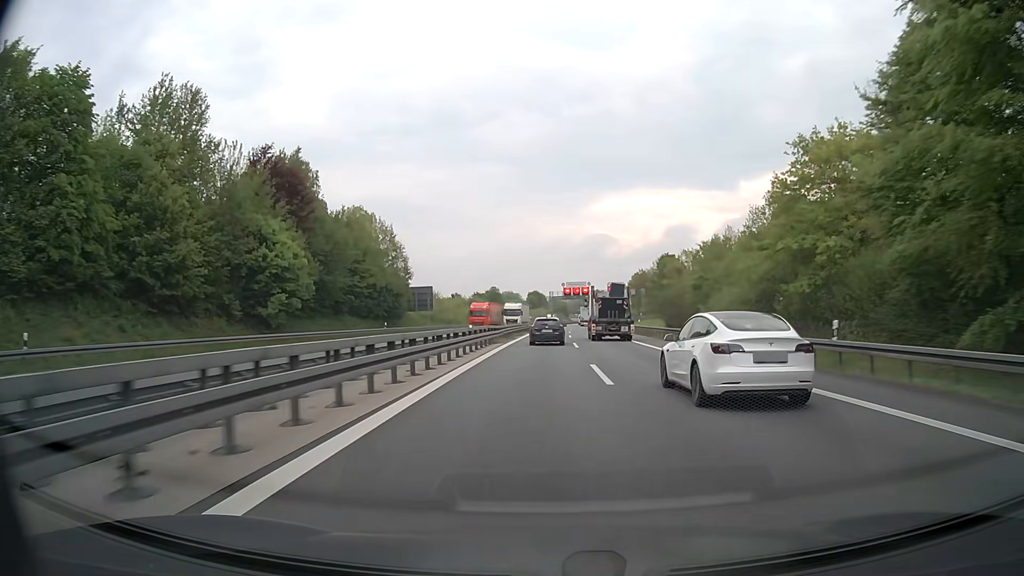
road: motorway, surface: asphalt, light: Day
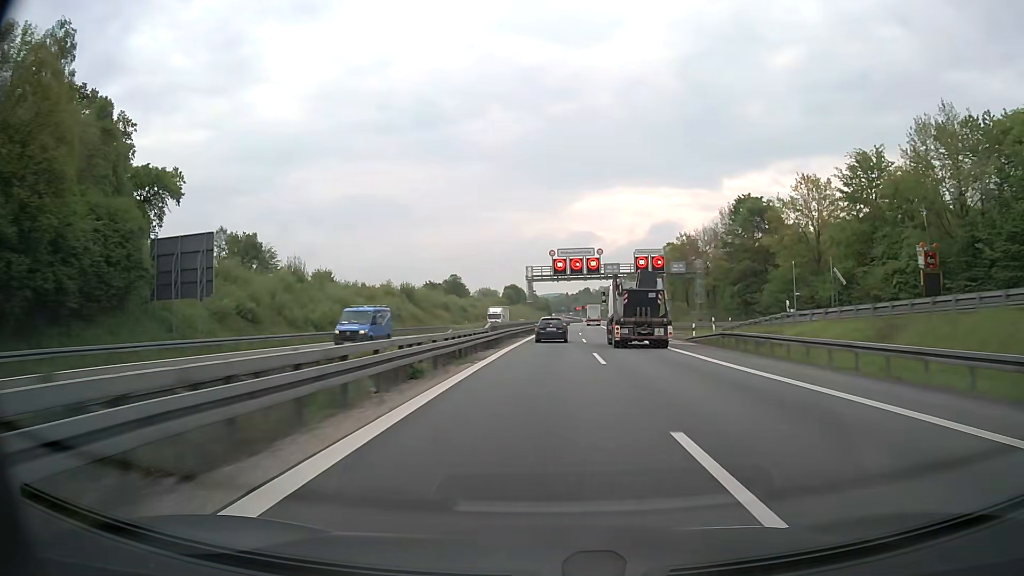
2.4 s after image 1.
(+0.7, +66.2) m; +2°
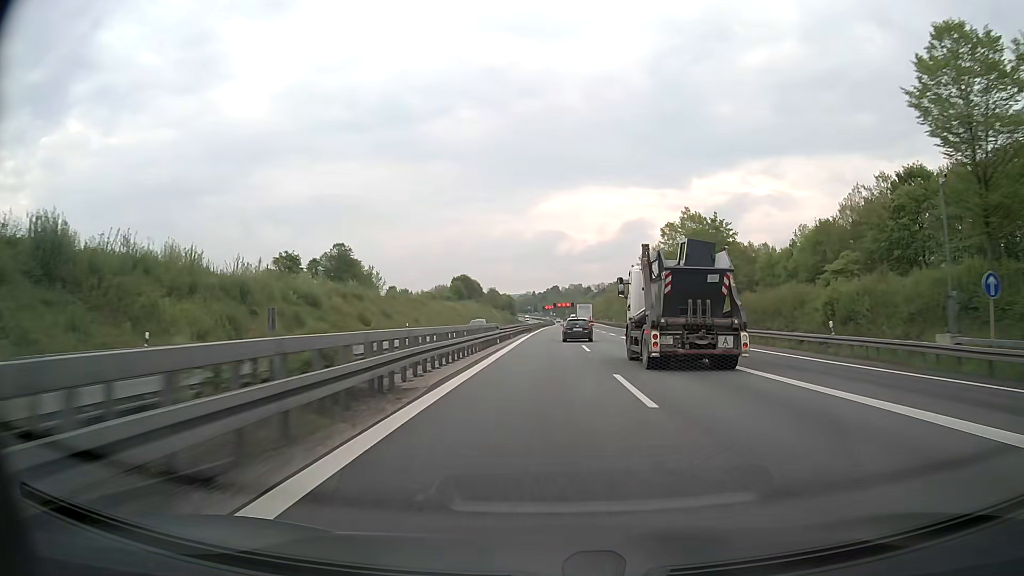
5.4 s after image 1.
(+2.1, +82.3) m; +3°
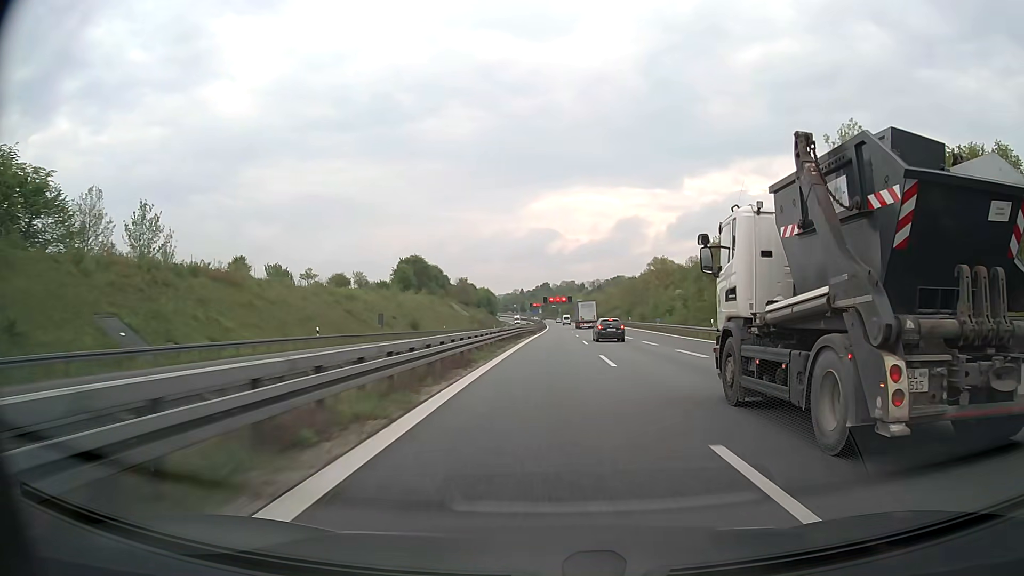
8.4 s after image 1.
(+0.9, +81.7) m; +1°
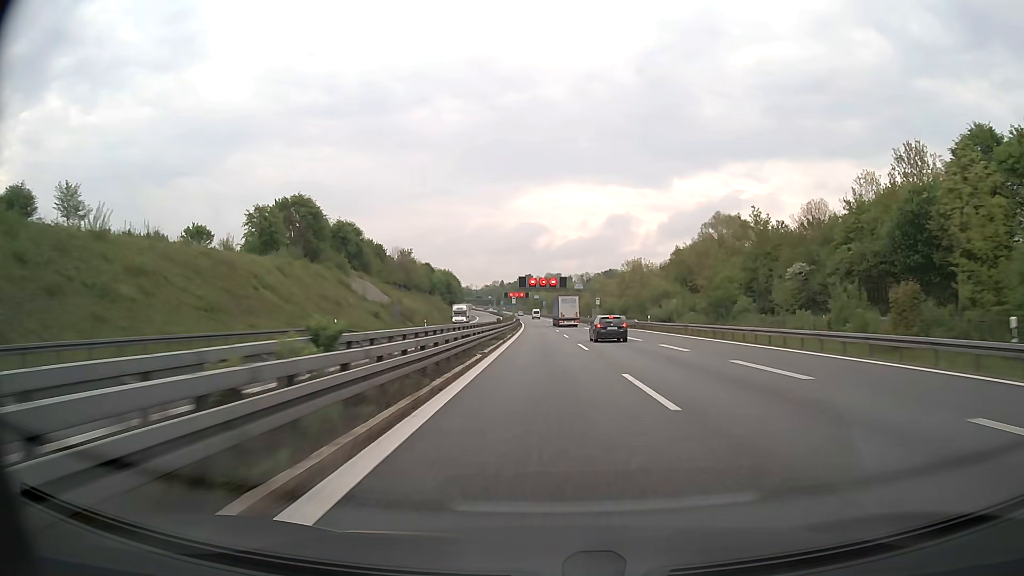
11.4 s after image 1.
(+0.7, +82.2) m; +1°
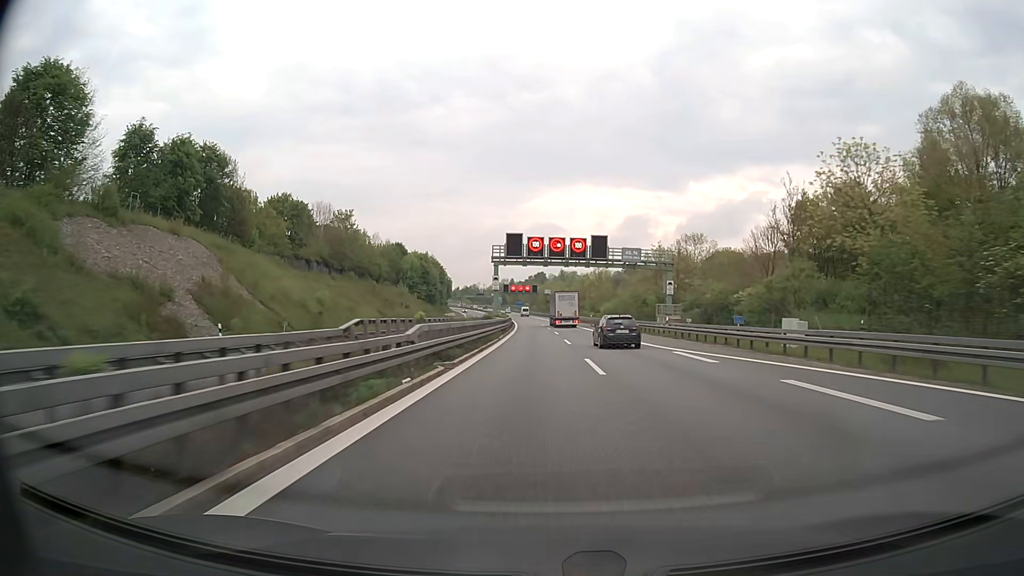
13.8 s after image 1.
(-0.2, +65.6) m; -1°
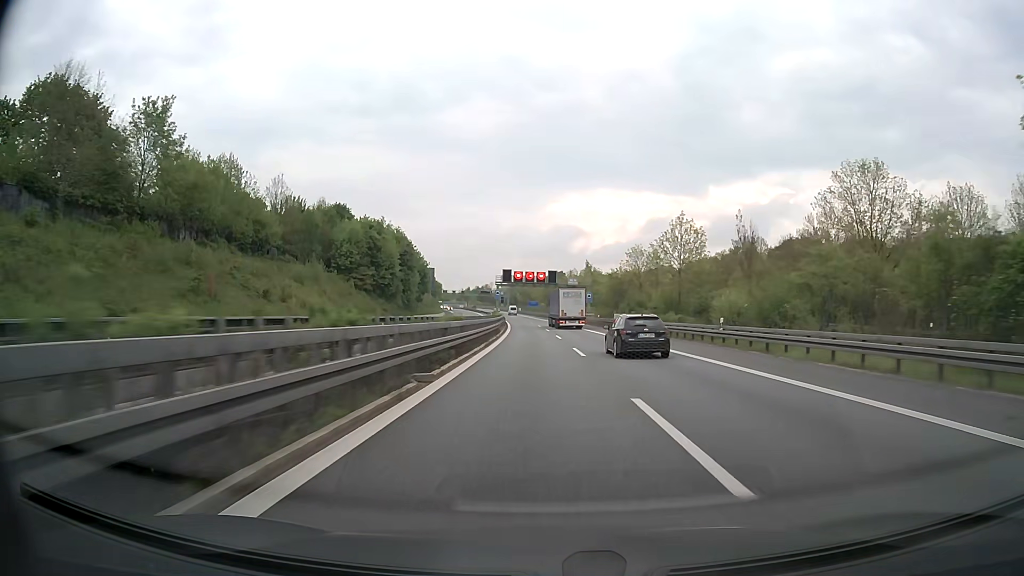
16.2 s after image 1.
(-1.0, +64.5) m; -1°
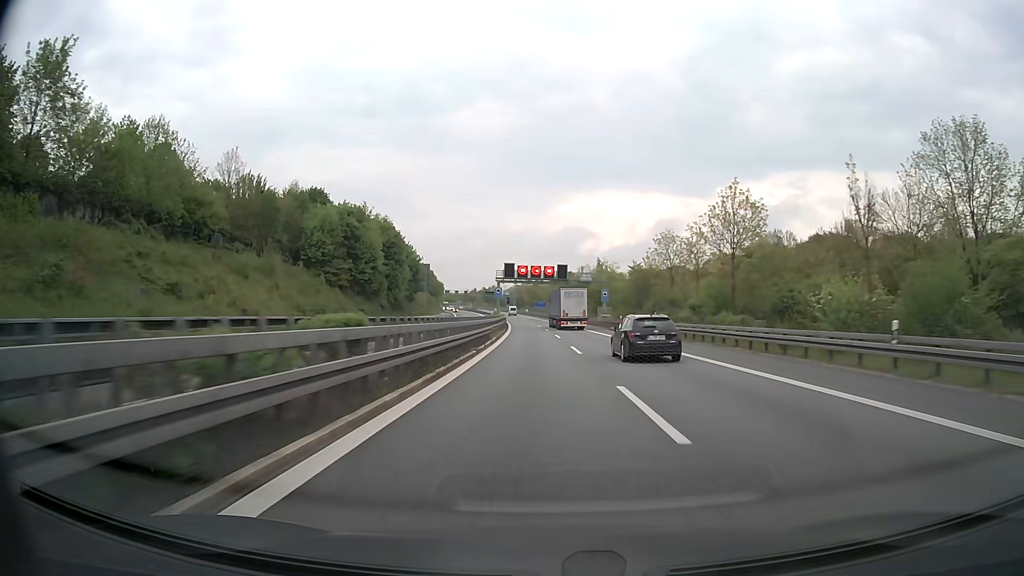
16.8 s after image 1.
(-0.2, +16.0) m; -1°
(0, +10) (0, +20) (0, +30) (-1, +40) (-1, +50) (-1, +60) (-2, +70) (-2, +80) (-3, +90) (-4, +100) m
